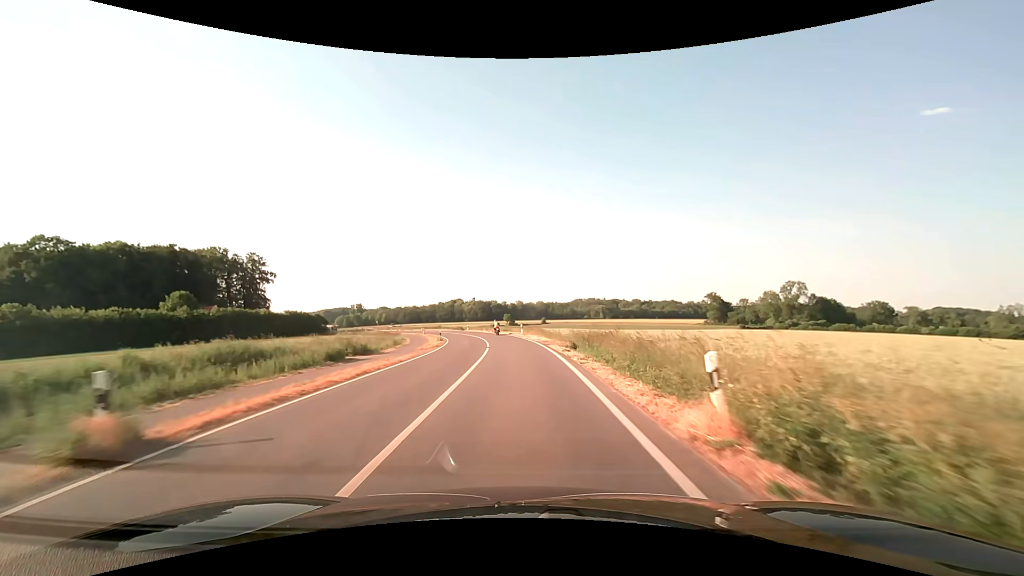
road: secondary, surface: asphalt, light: Day
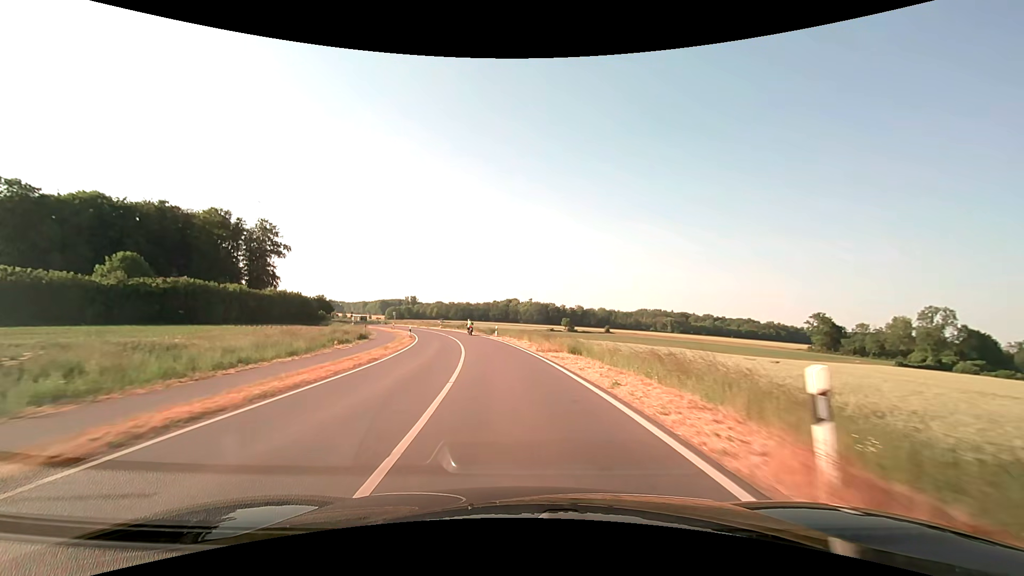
(-1.8, +42.7) m; -6°
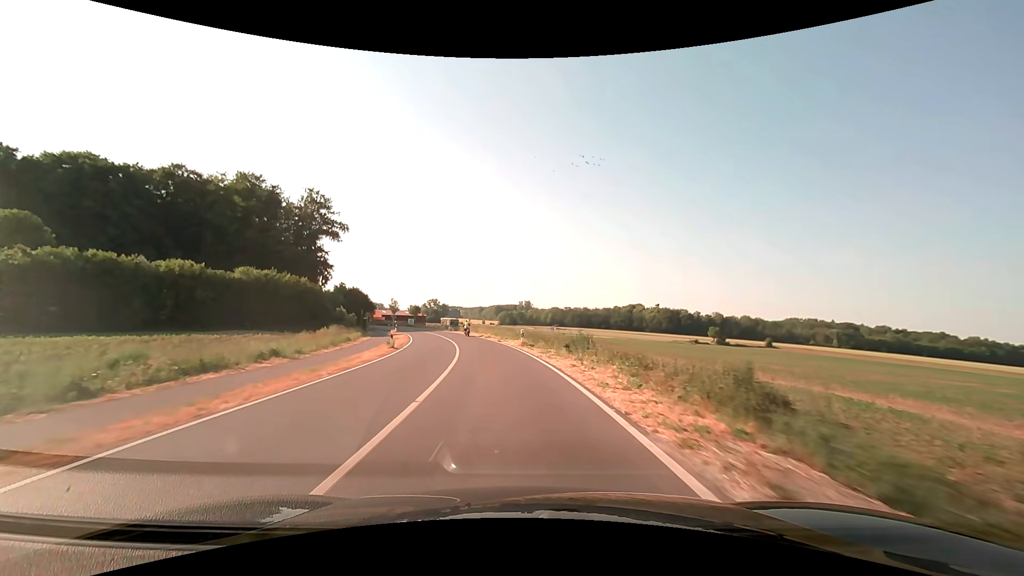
(-6.1, +52.5) m; -13°
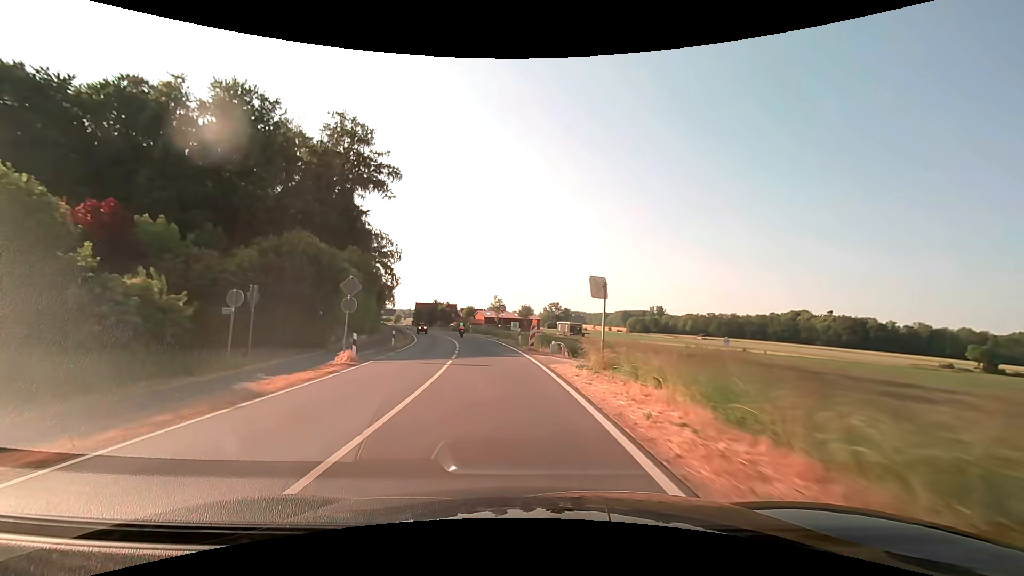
(-6.3, +52.4) m; -14°
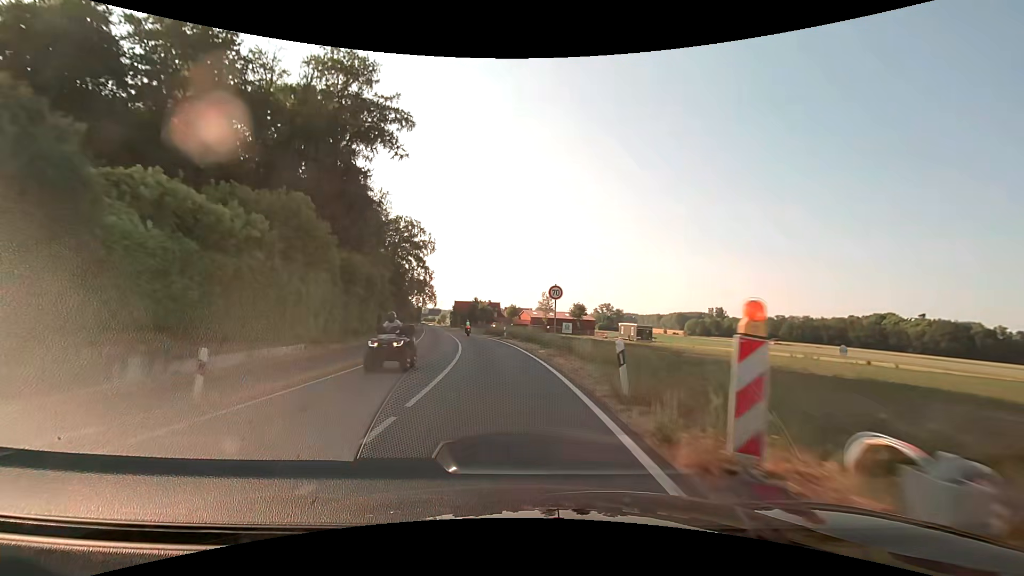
(-0.9, +21.2) m; -5°
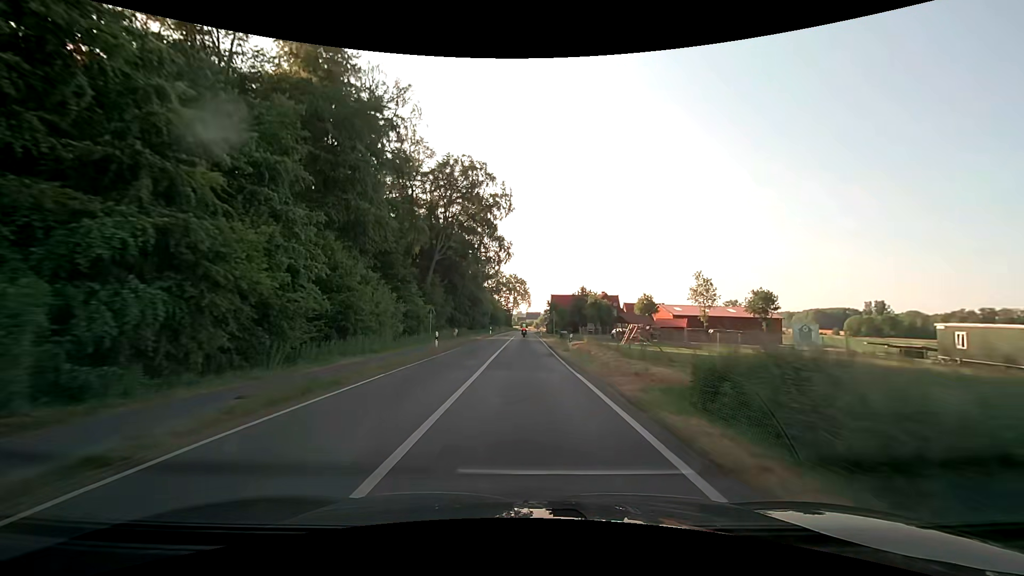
(-6.0, +52.9) m; -11°
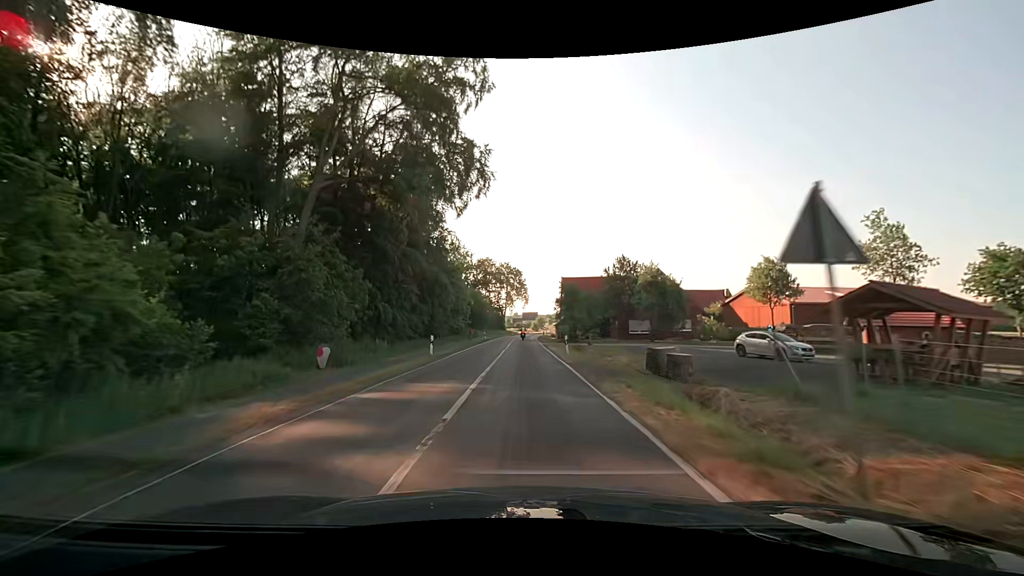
(-0.2, +42.7) m; 0°
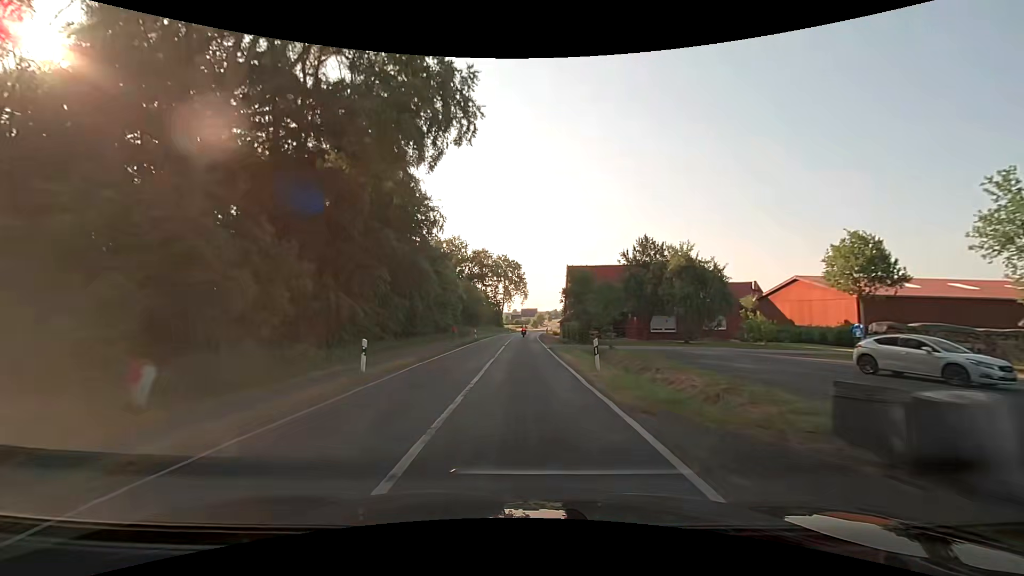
(+0.1, +10.7) m; 0°
(0, +10) (0, +20) (0, +30) (0, +40) (0, +50) (0, +60) (+1, +70) (+1, +80) (+2, +90) (+2, +100) m
